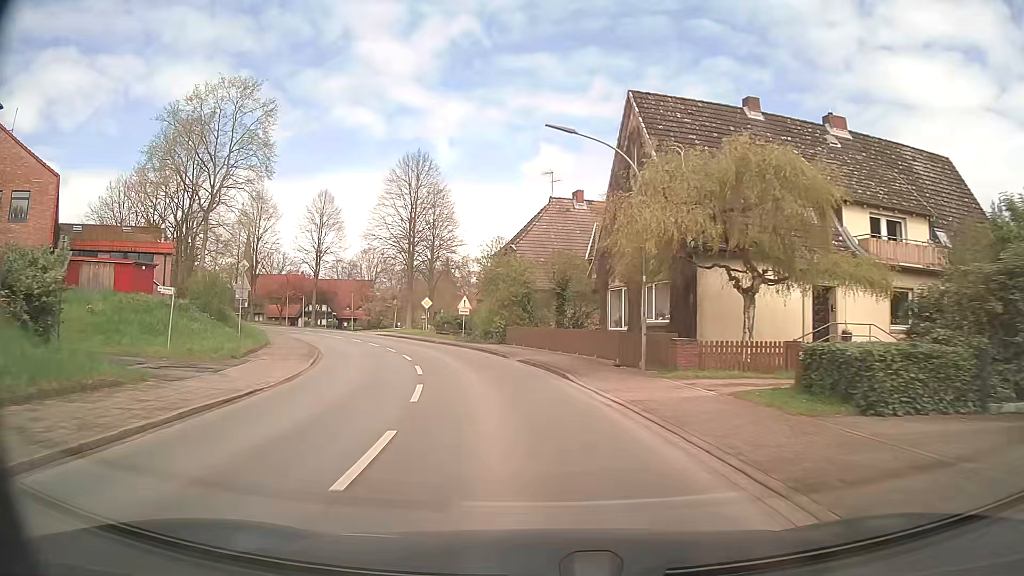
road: secondary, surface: asphalt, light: Day
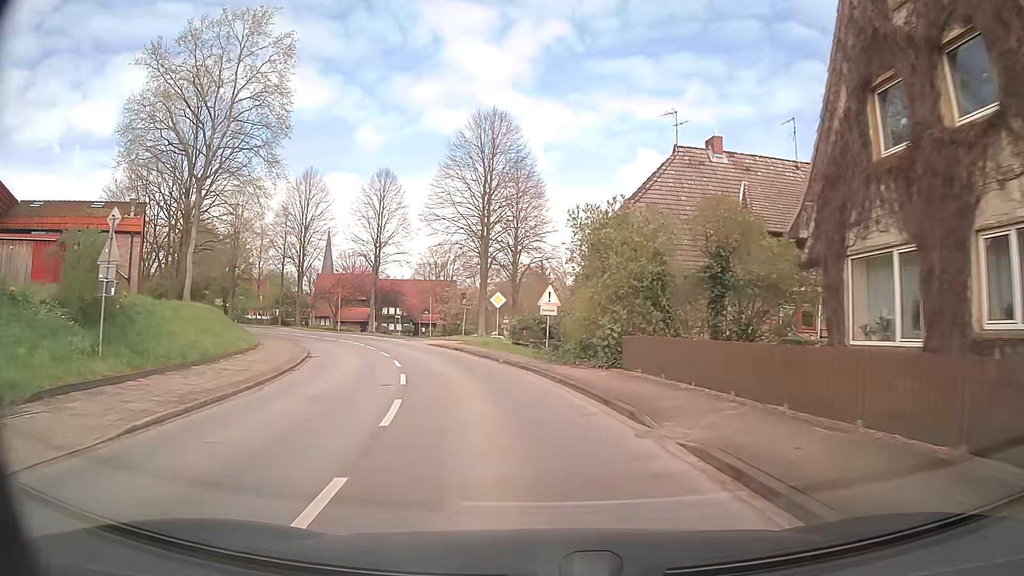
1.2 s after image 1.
(-1.0, +15.2) m; -8°
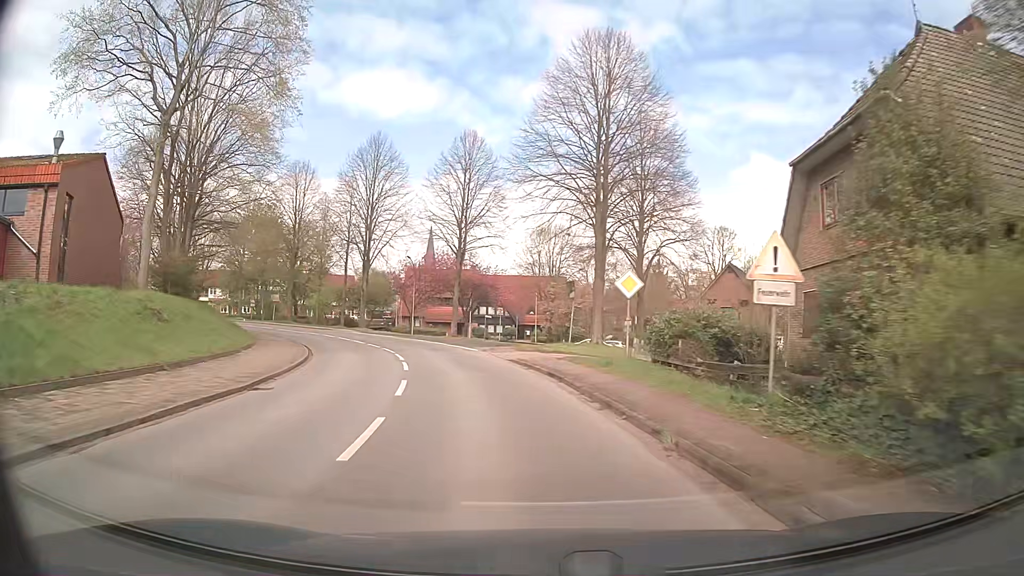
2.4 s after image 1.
(-1.3, +15.1) m; -10°
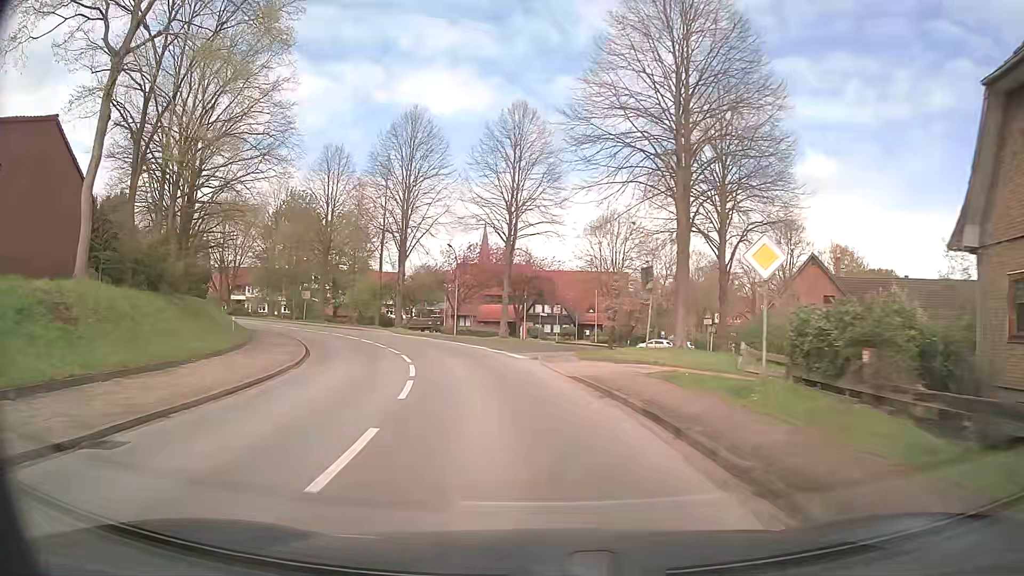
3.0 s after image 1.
(-0.3, +7.6) m; -4°
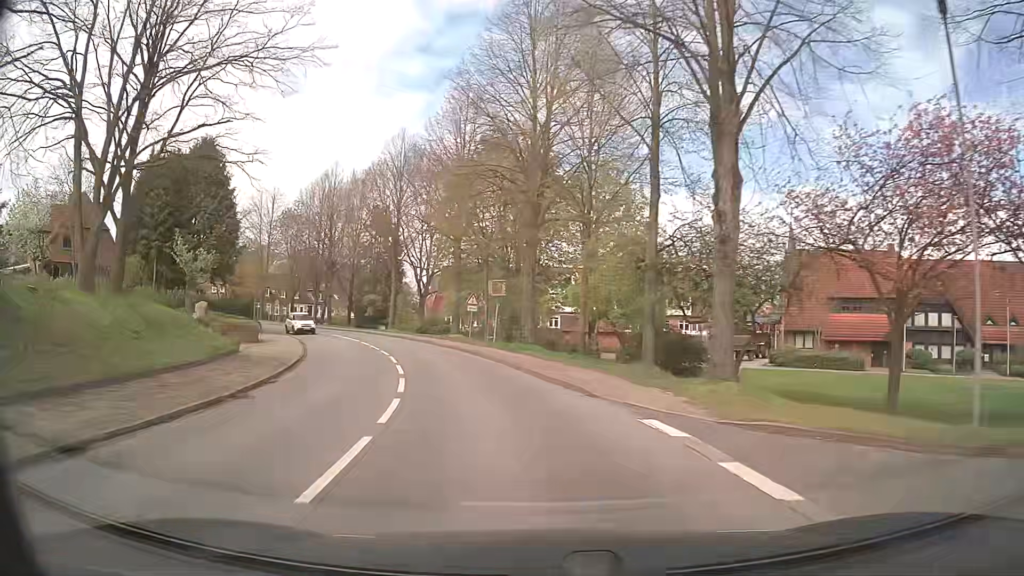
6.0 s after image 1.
(-8.0, +36.7) m; -25°
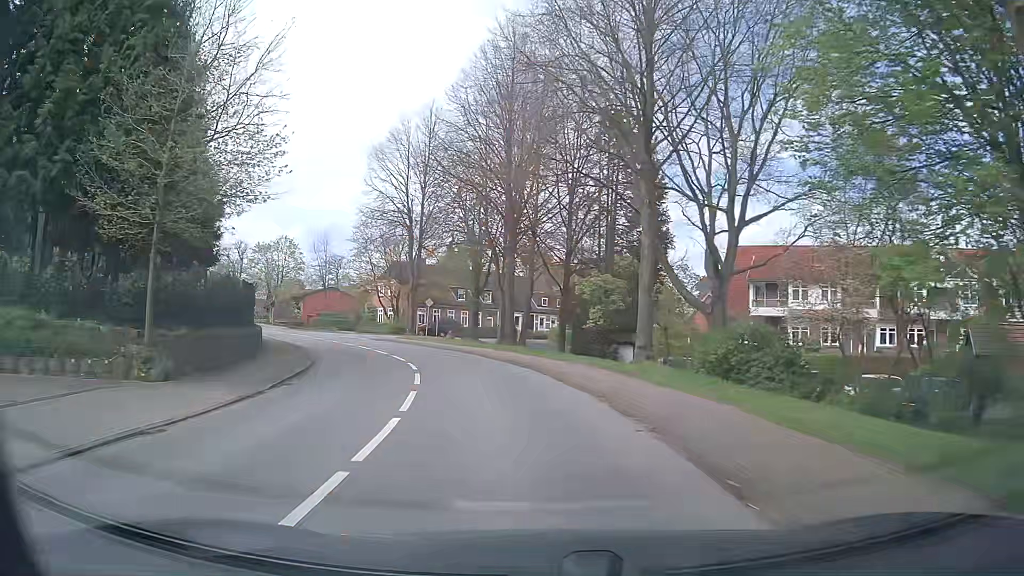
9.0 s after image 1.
(-7.4, +37.0) m; -22°
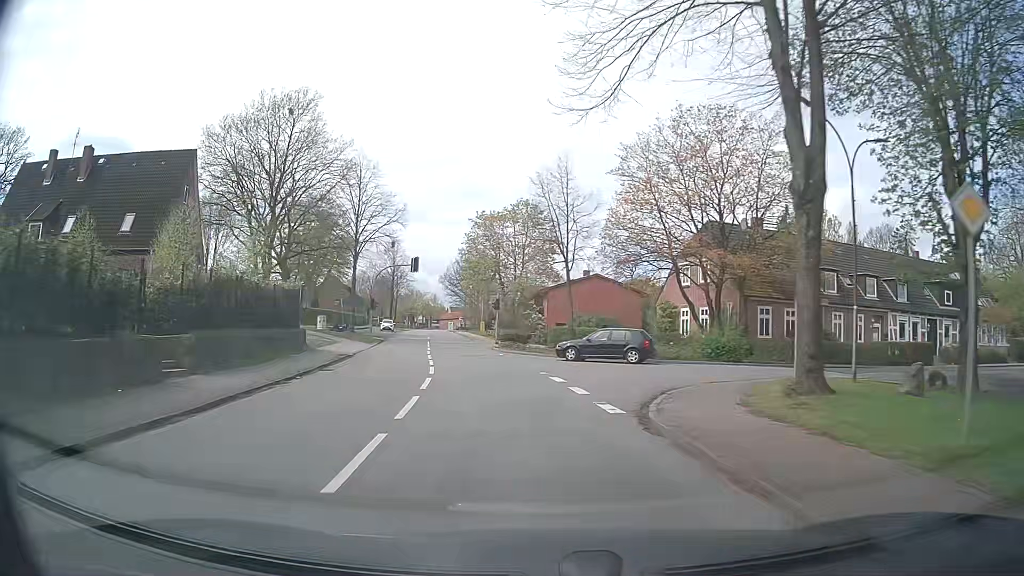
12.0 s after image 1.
(-7.8, +36.8) m; -26°
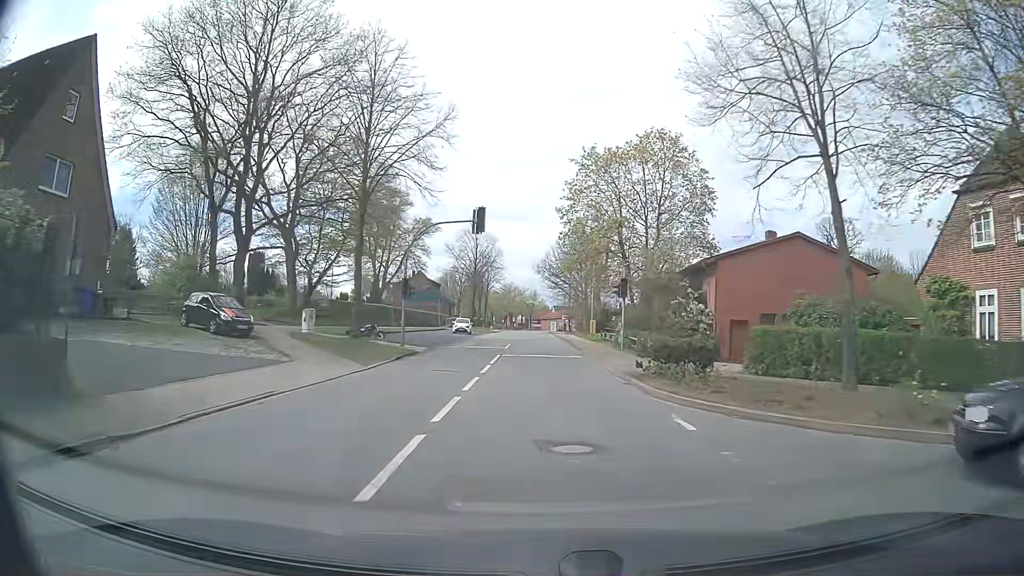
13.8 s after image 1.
(-2.1, +22.8) m; -9°
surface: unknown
(0, +10) (0, +20) (0, +30) (0, +40) (0, +50) (0, +60) (0, +70) (0, +80) (-1, +90) (-1, +100) m
